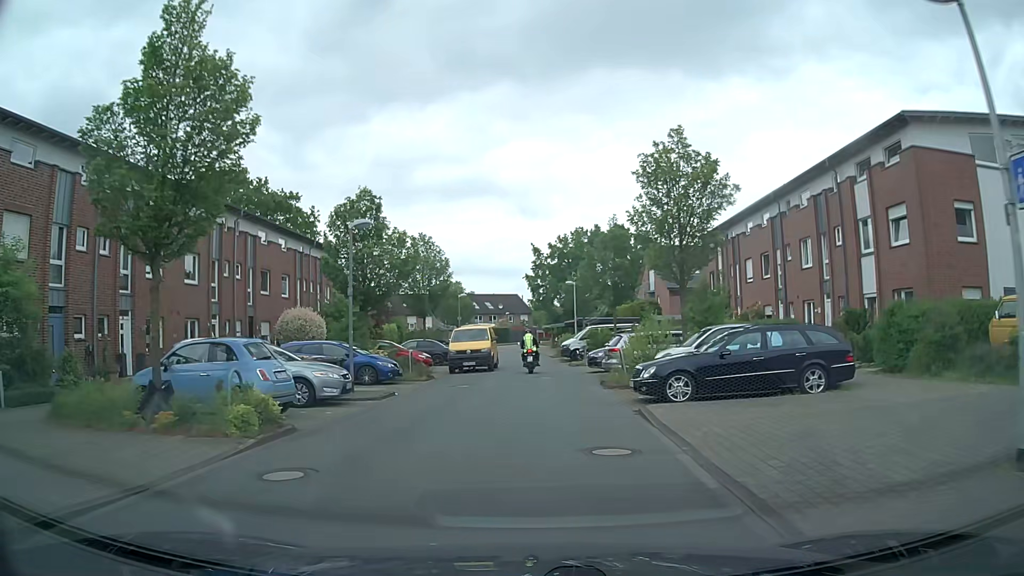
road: residential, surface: asphalt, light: Day
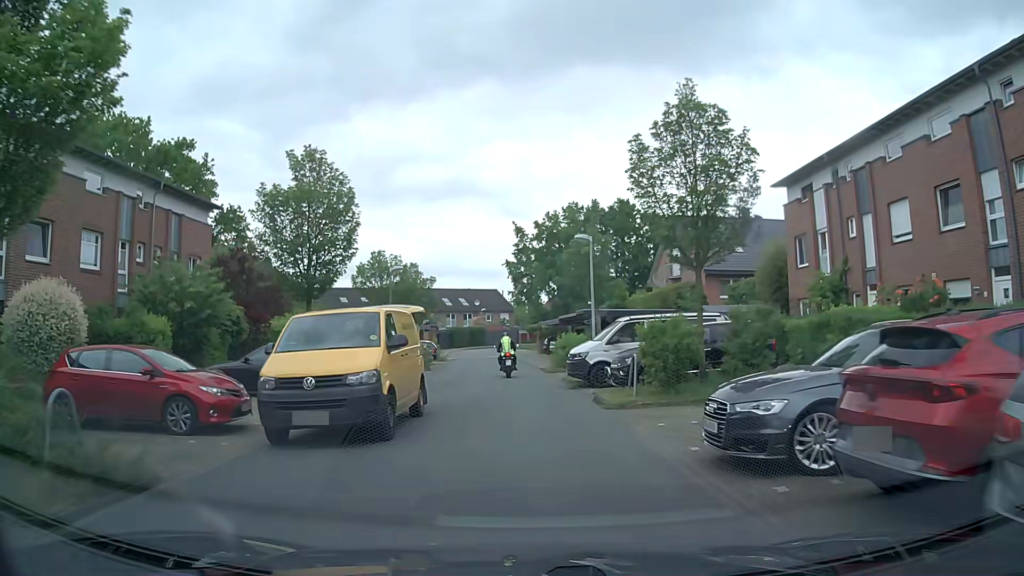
(+0.1, +19.2) m; +2°
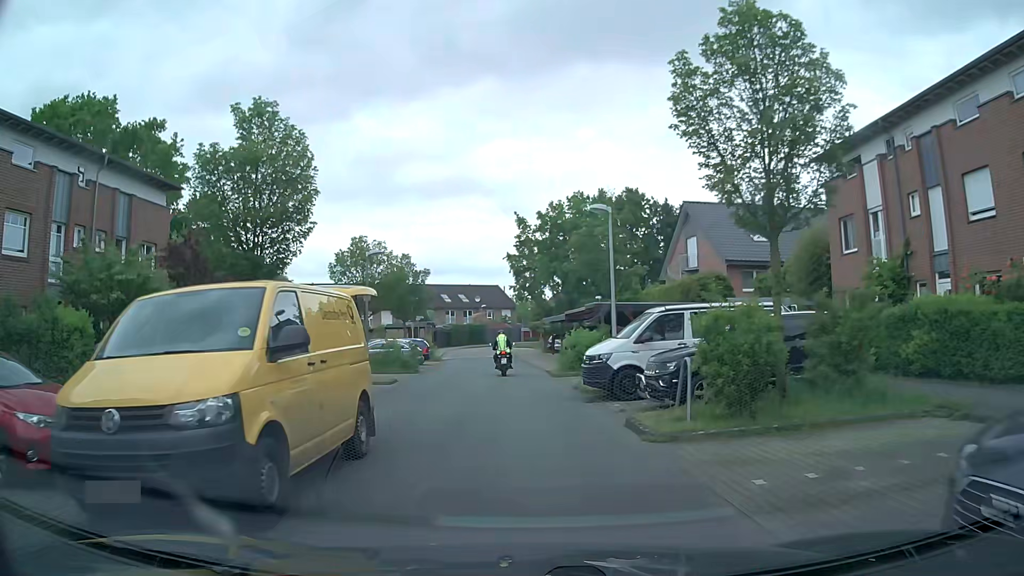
(-0.1, +4.7) m; -1°
(0, +10) (-1, +20) (-1, +30) (-2, +40) (-3, +50) (-3, +60) (-3, +70) (0, +79) (+6, +87) (+13, +95) m
